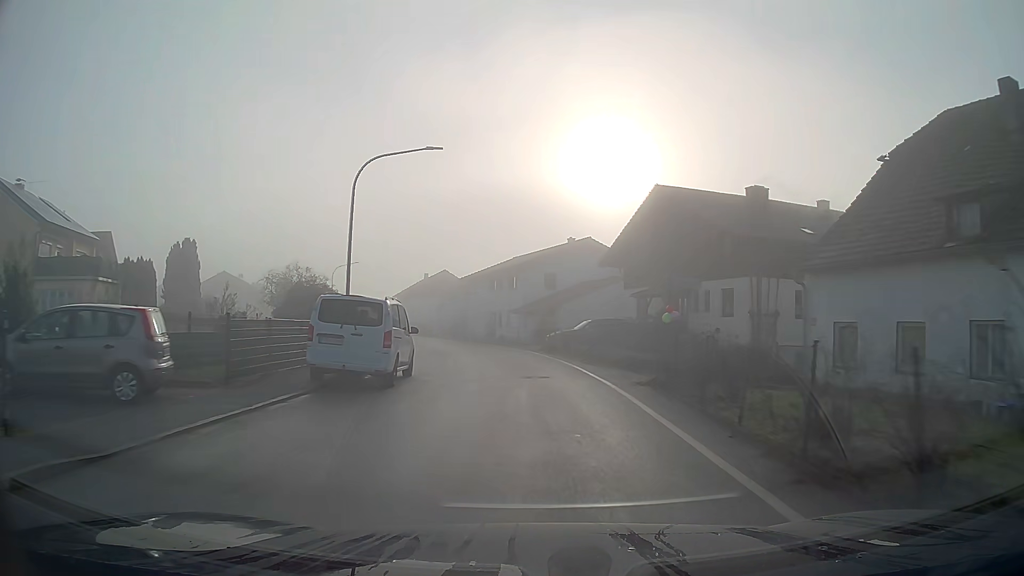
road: secondary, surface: asphalt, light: Day
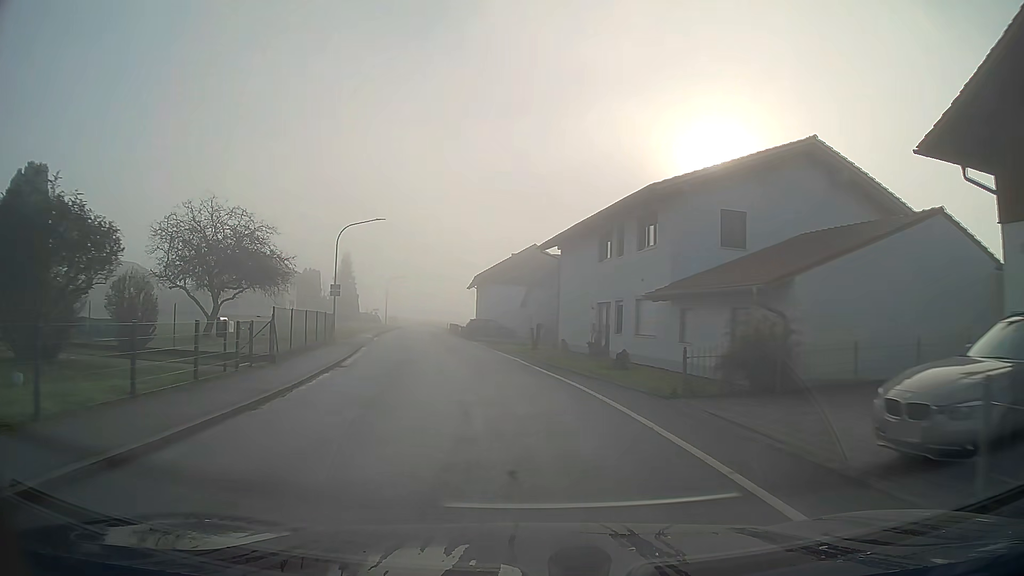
(-2.0, +28.1) m; -11°
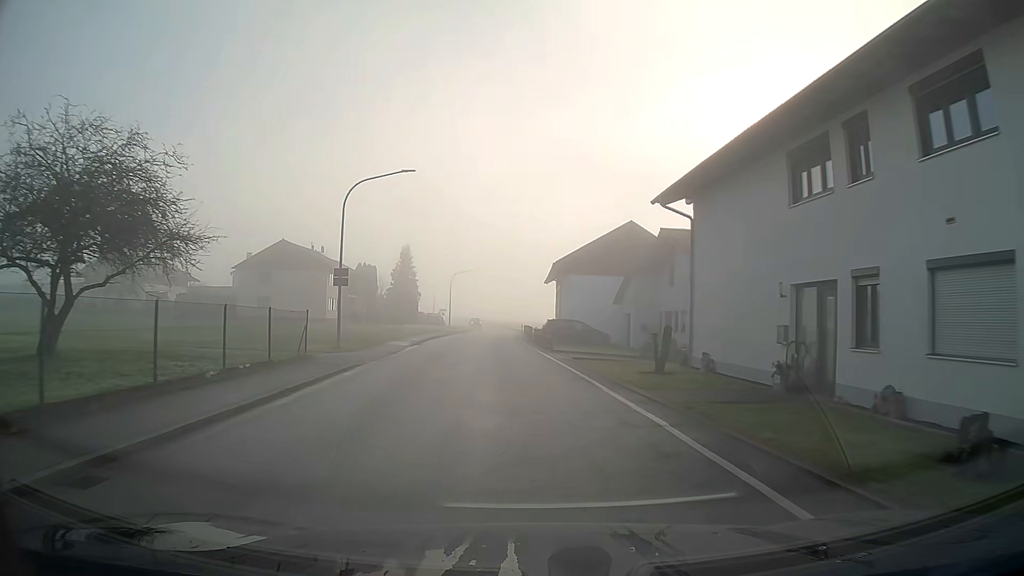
(-0.8, +14.4) m; -6°
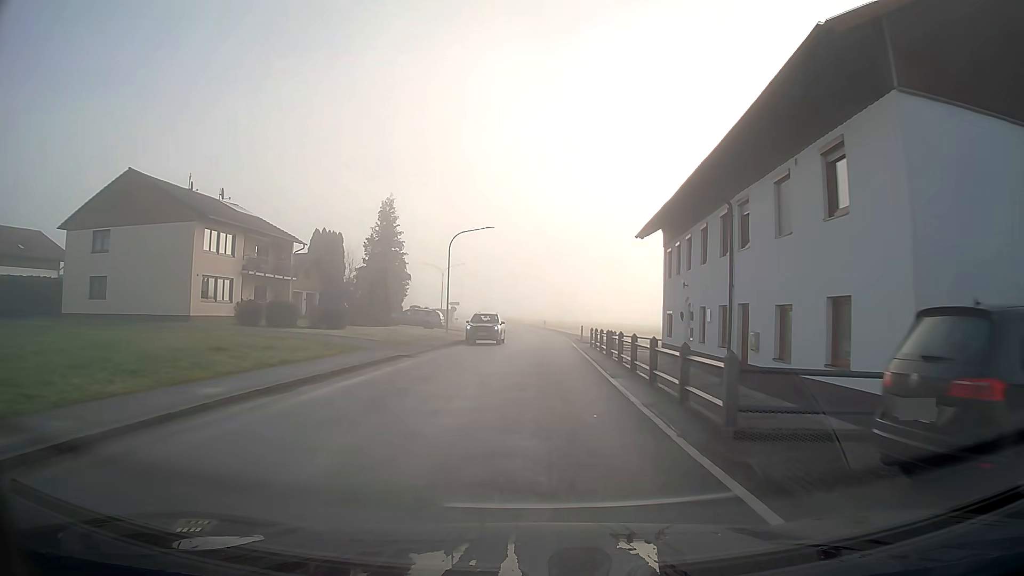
(-1.5, +37.8) m; -2°
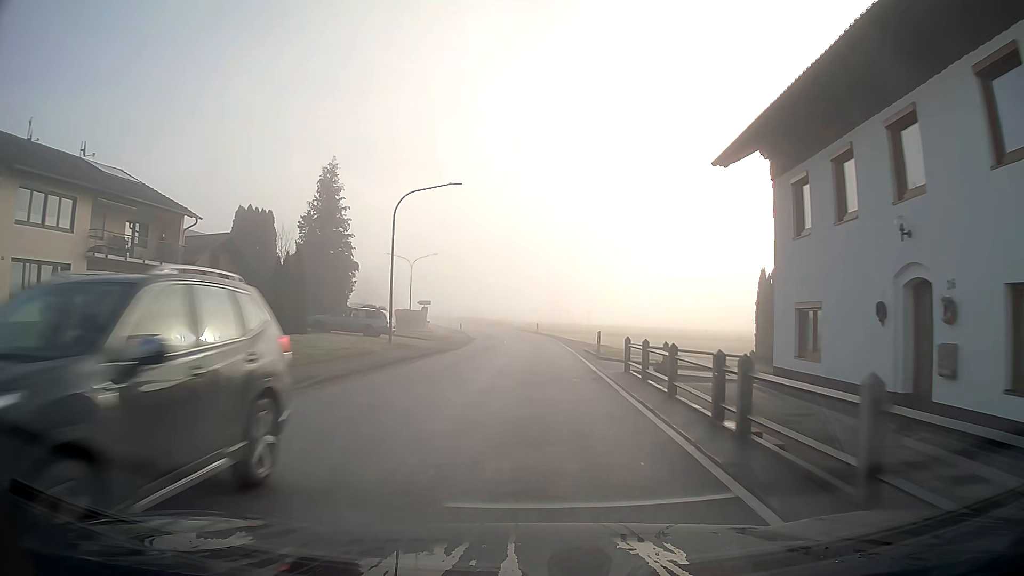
(+0.1, +15.7) m; +1°
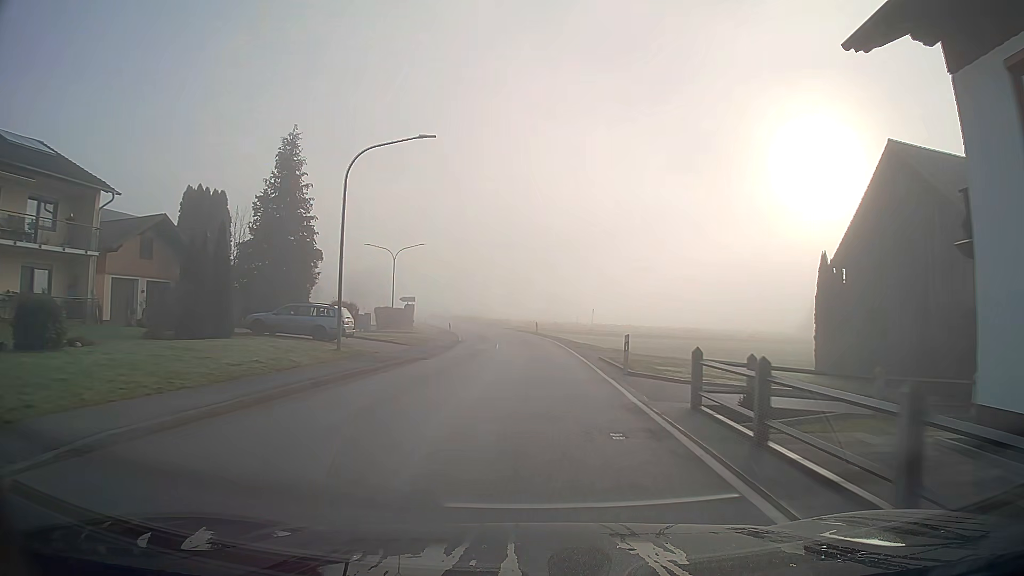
(0.0, +8.0) m; 0°
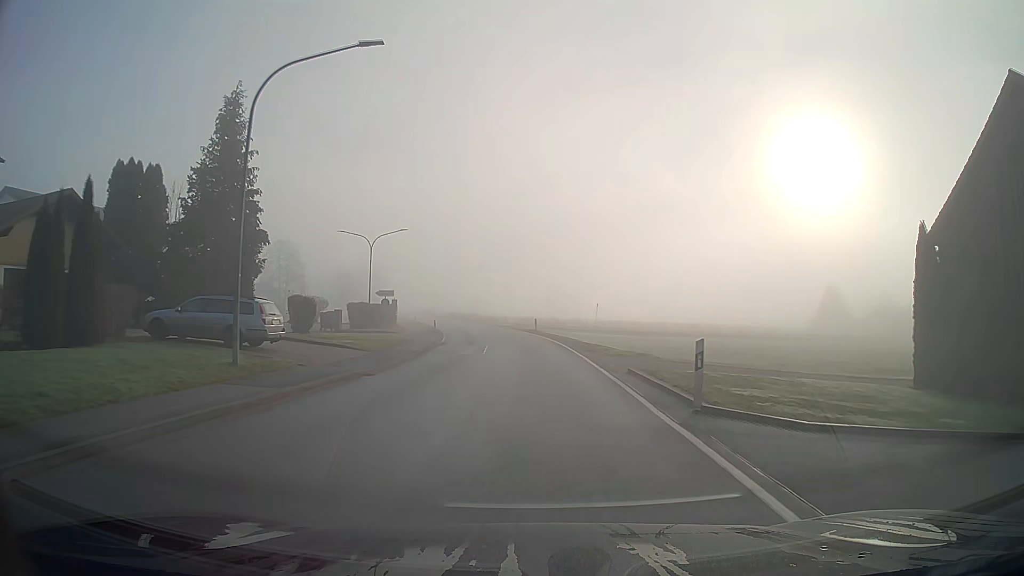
(0.0, +8.1) m; 0°
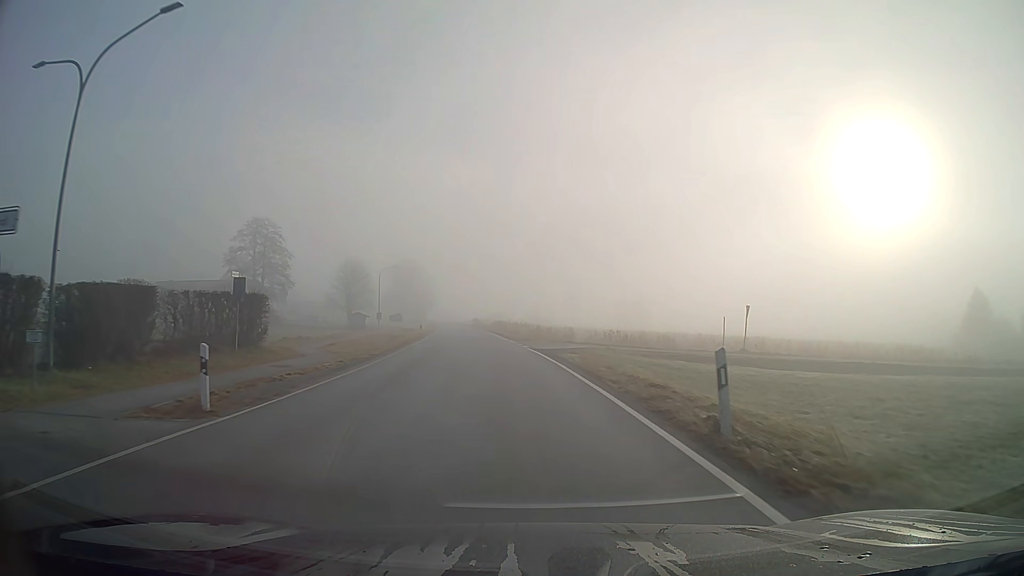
(-1.6, +40.5) m; -7°
